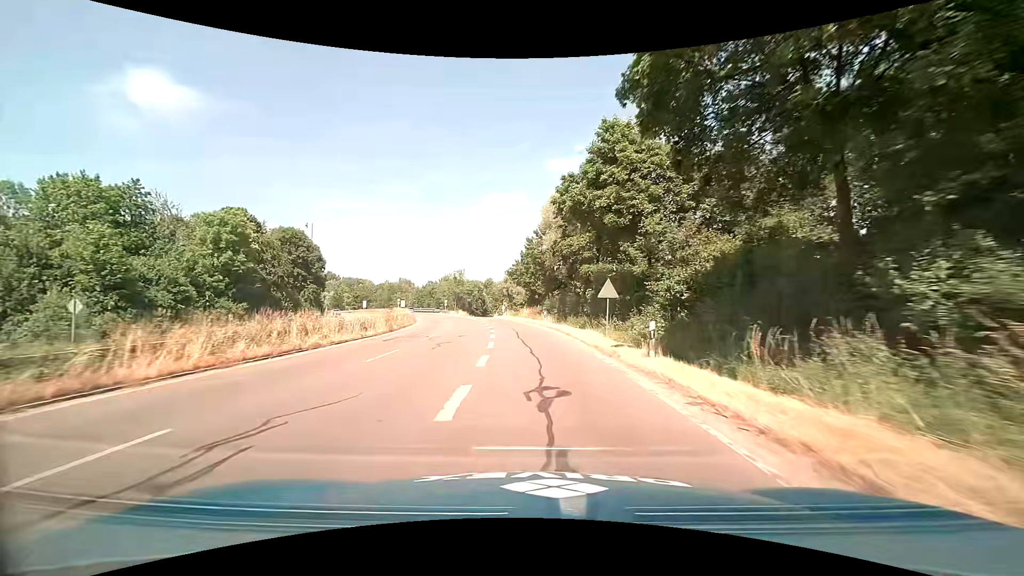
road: trunk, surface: asphalt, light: Day
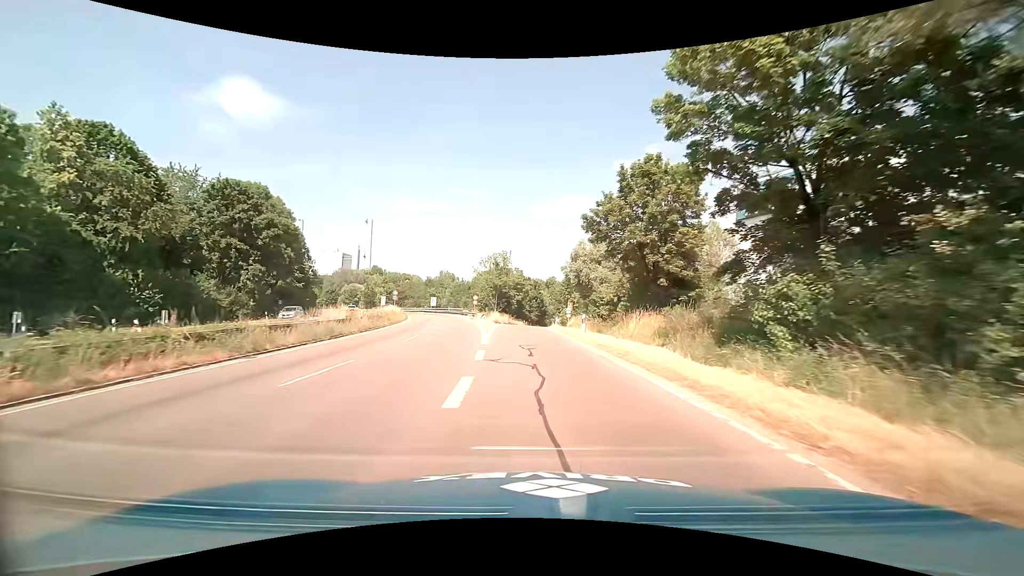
(-2.3, +41.3) m; -6°
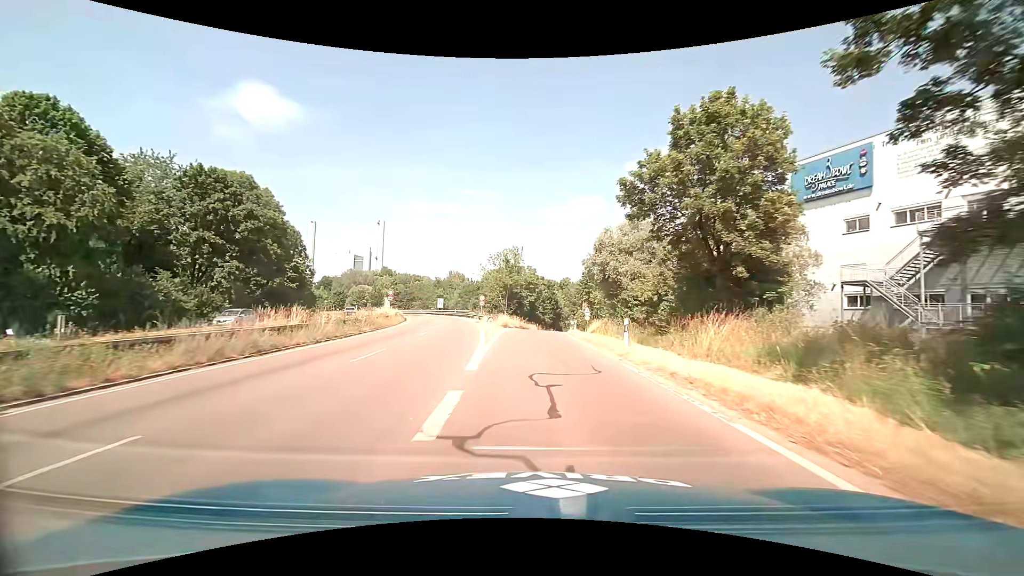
(-0.2, +7.7) m; -2°
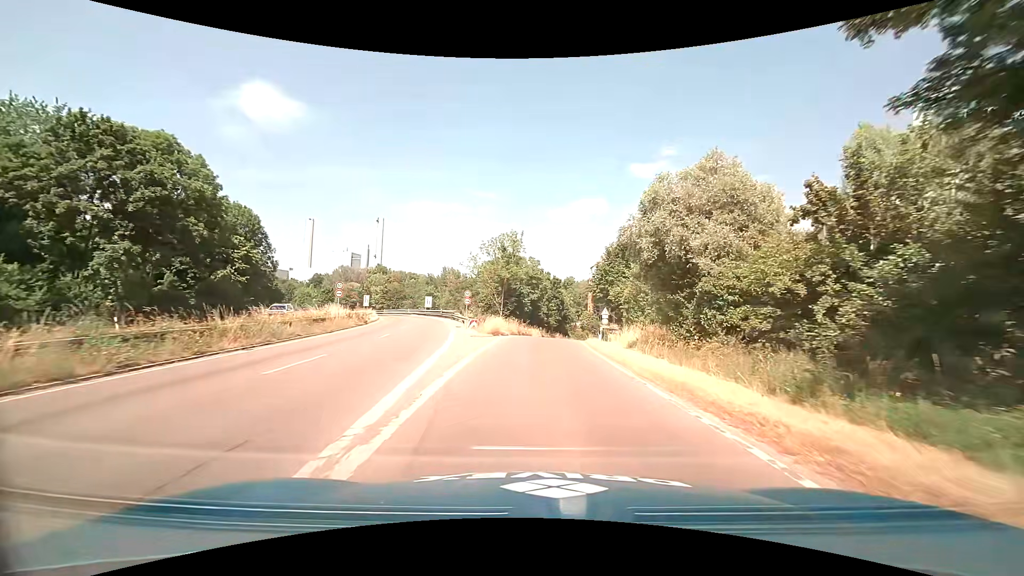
(0.0, +14.5) m; 0°
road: trunk_link
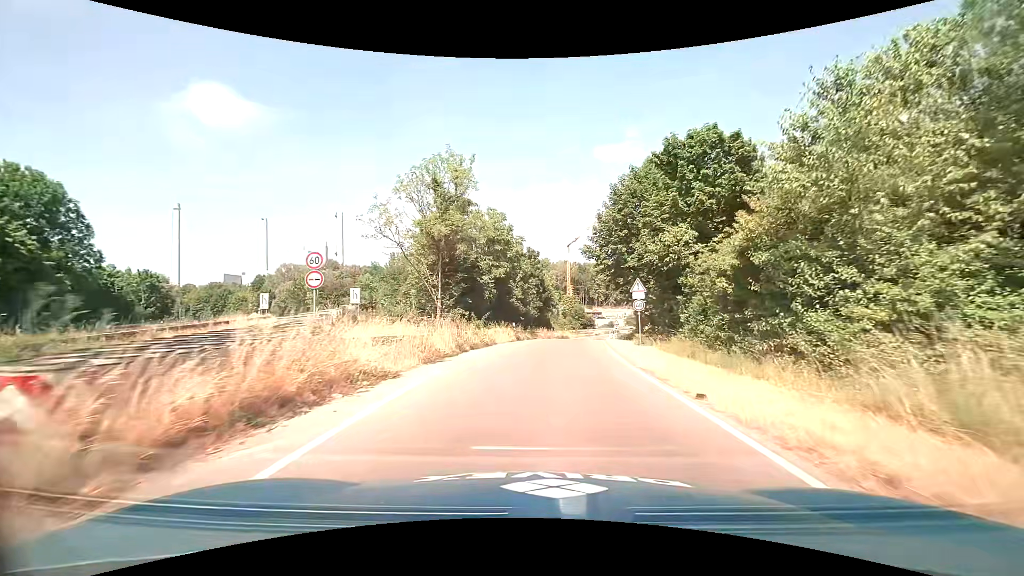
(+0.5, +26.2) m; +2°
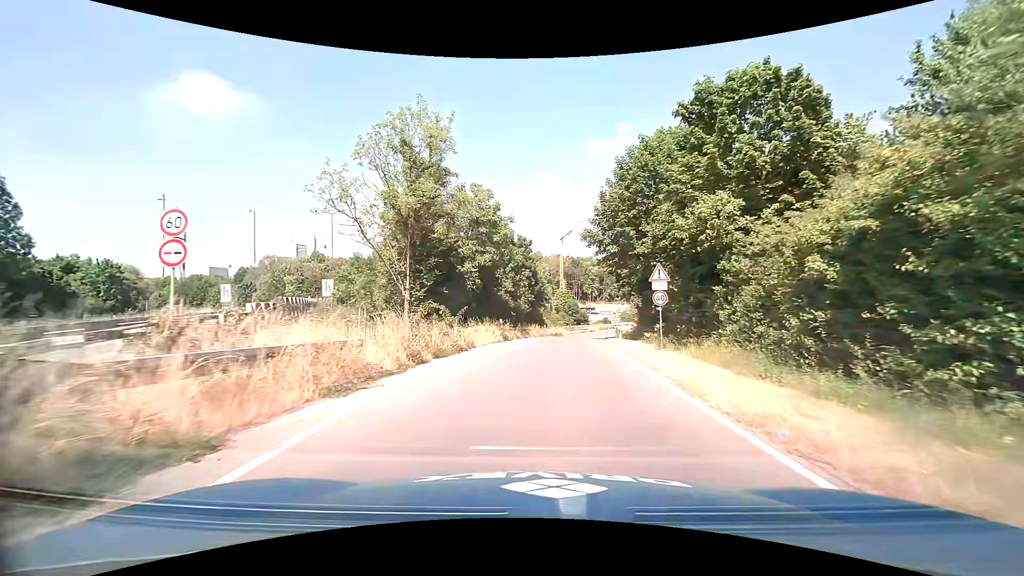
(+0.1, +6.1) m; +1°
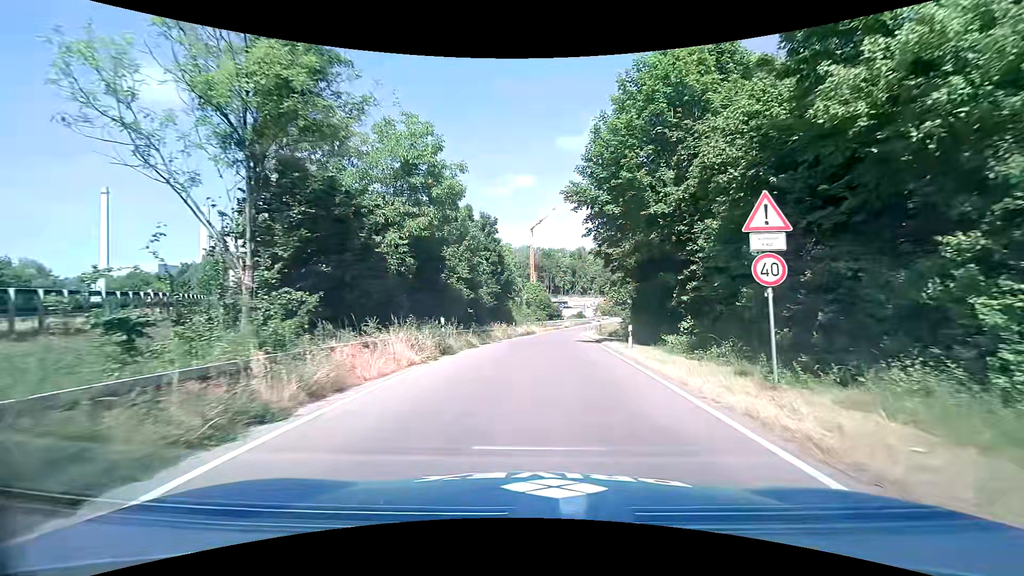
(+0.3, +11.7) m; +3°
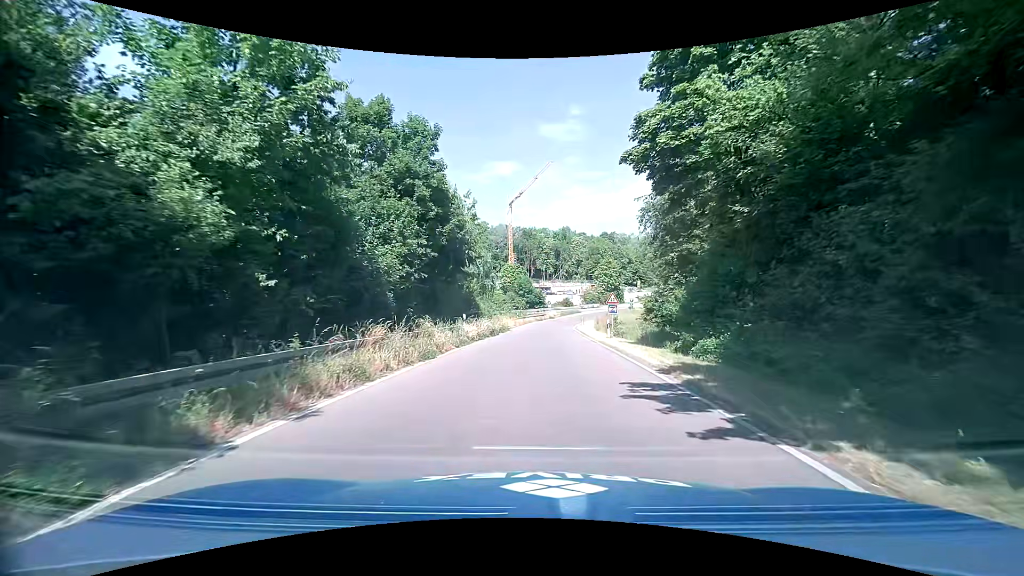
(+0.7, +22.2) m; +2°
(0, +10) (0, +20) (+1, +30) (+1, +40) (+2, +50) (+3, +60) (+4, +70) (+7, +80) (+10, +89) (+14, +98) m
